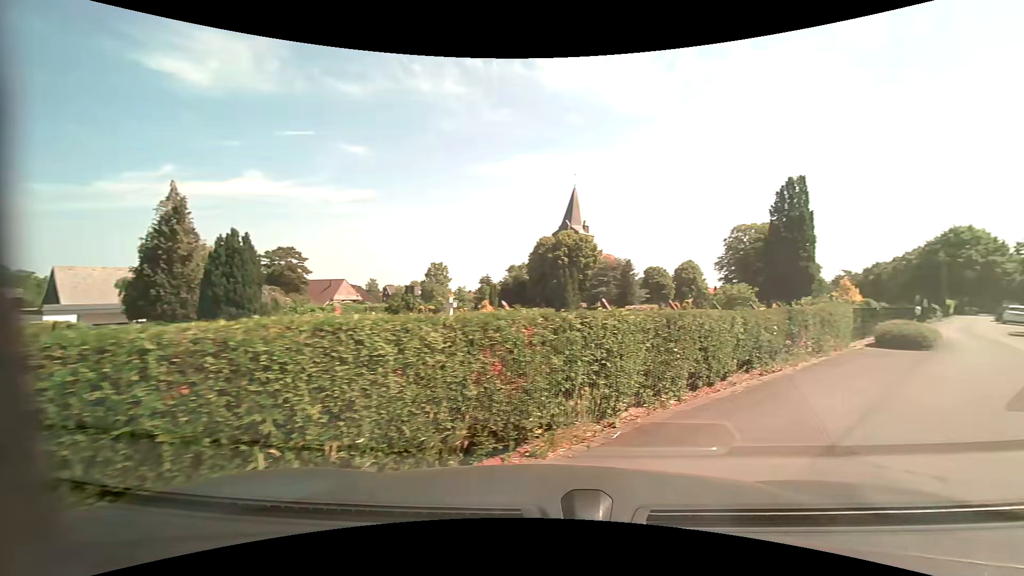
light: Day
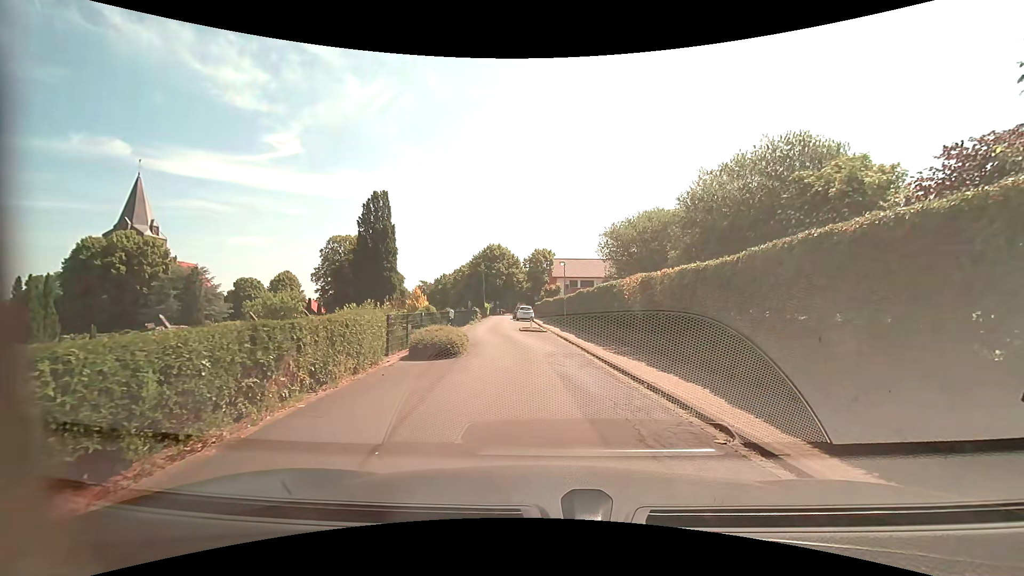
(+2.4, +4.7) m; +45°
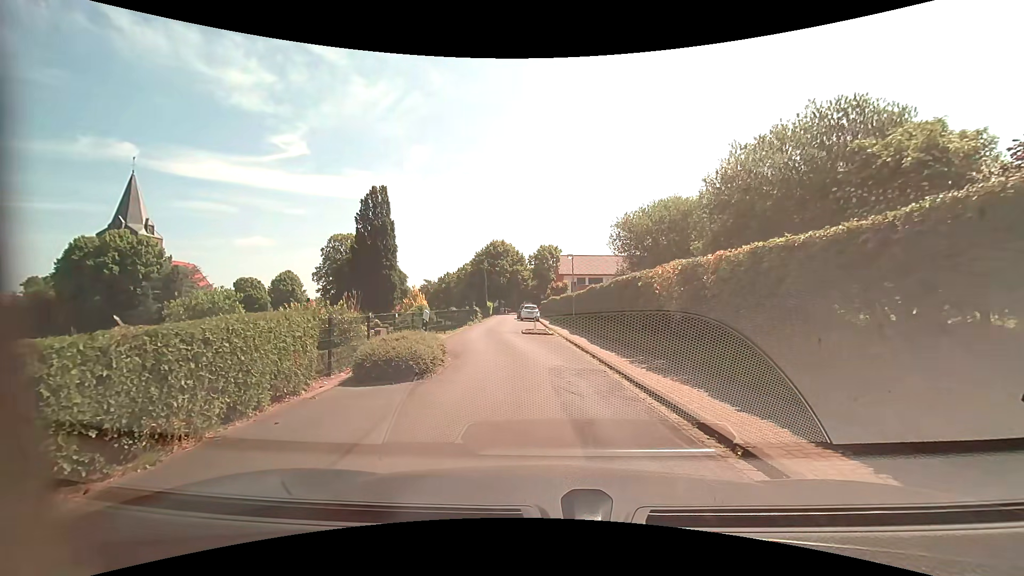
(+0.1, +4.0) m; +1°
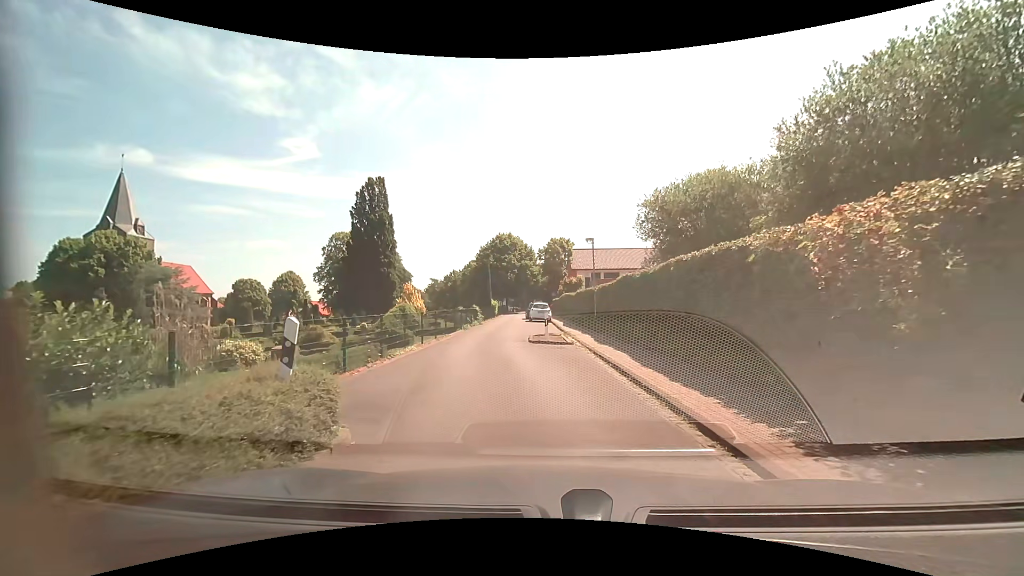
(-0.3, +7.0) m; -3°
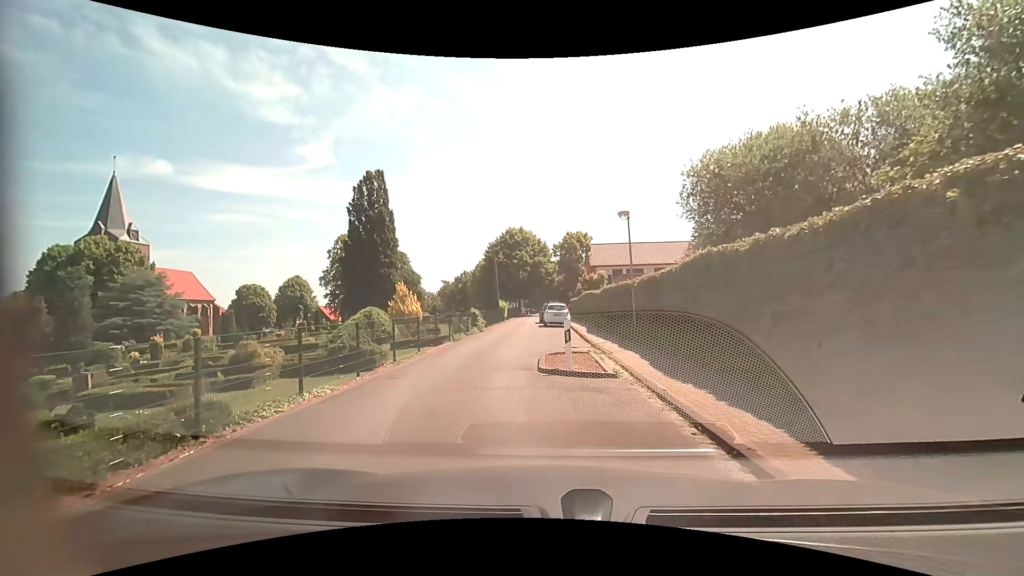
(0.0, +7.4) m; -1°
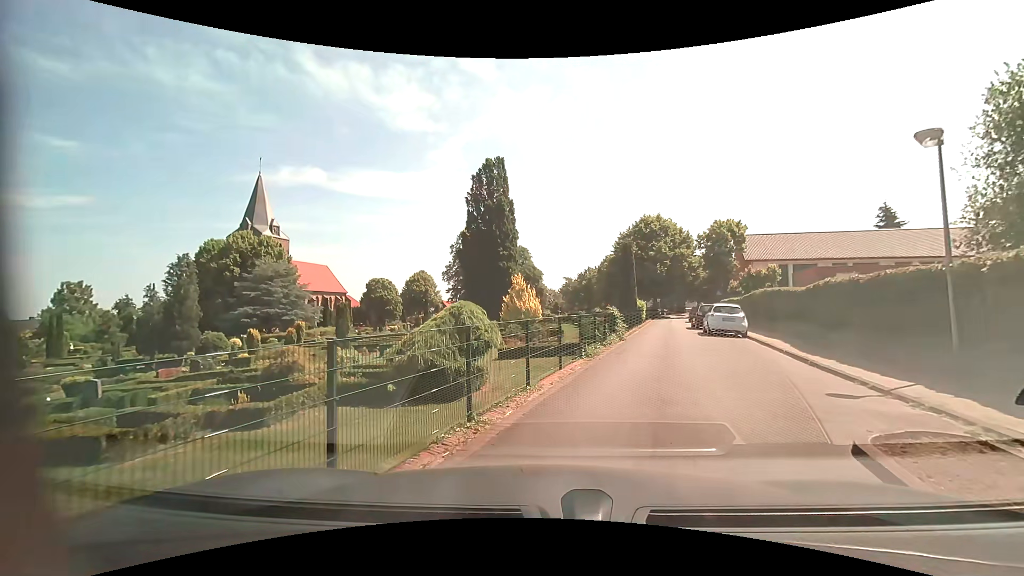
(-1.4, +7.5) m; -14°
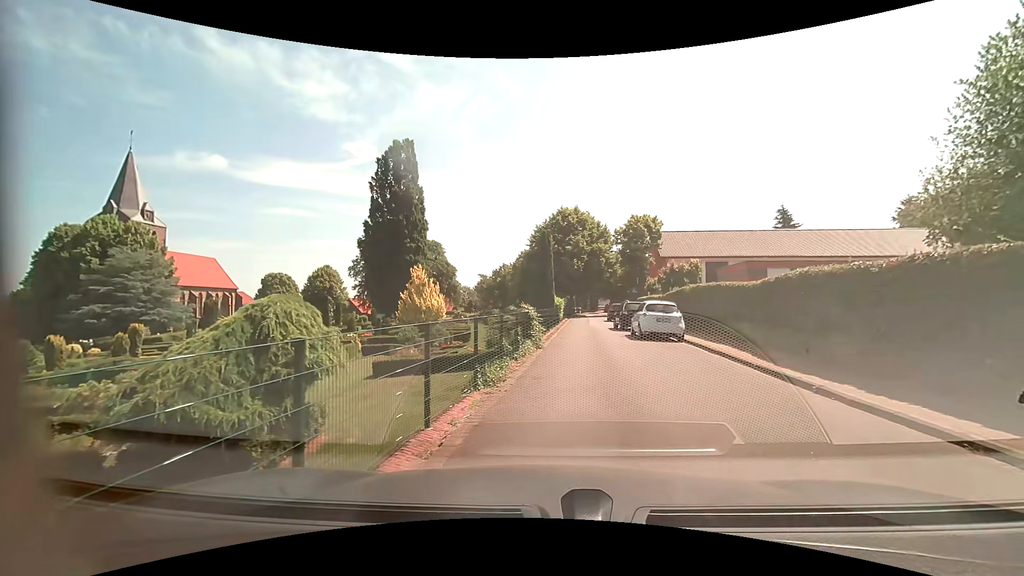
(+0.2, +5.3) m; +7°
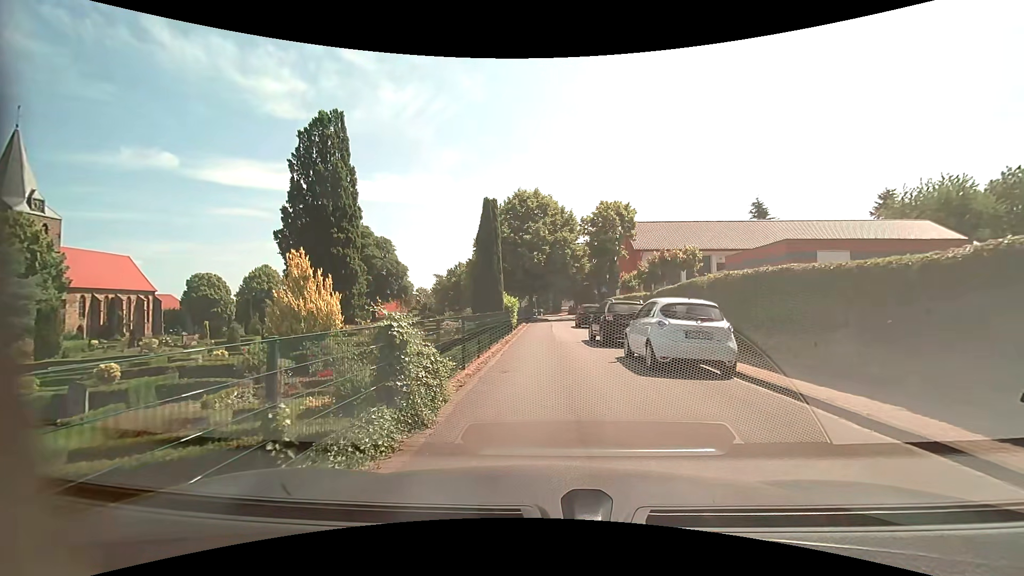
(+0.8, +9.9) m; +5°
